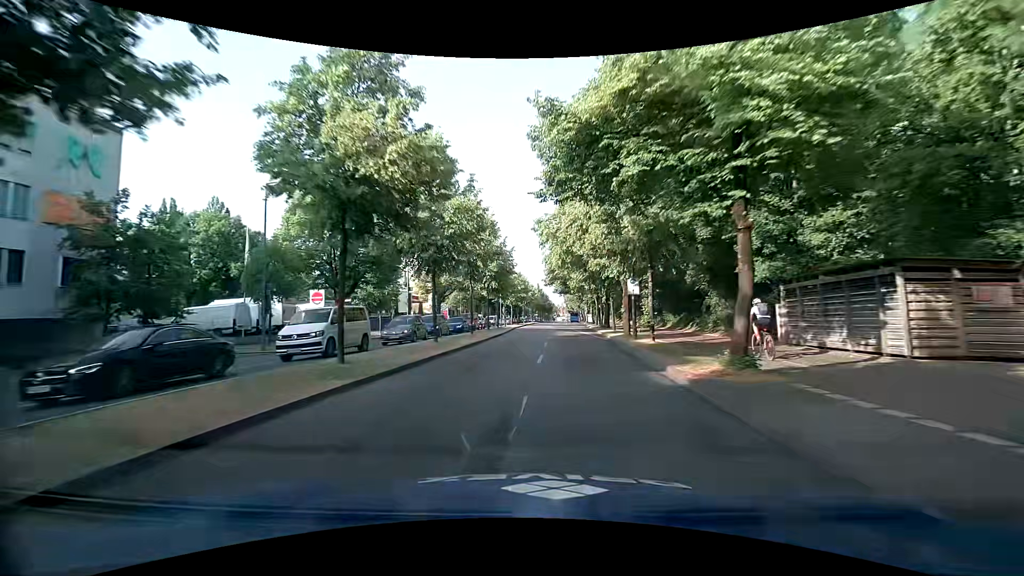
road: primary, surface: asphalt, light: Day
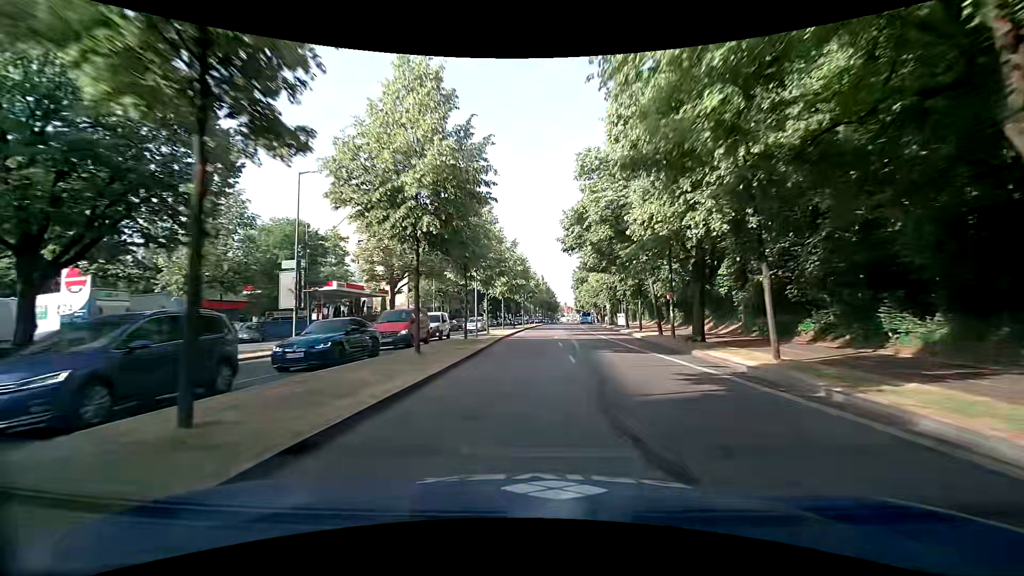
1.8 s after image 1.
(-0.1, +27.2) m; 0°
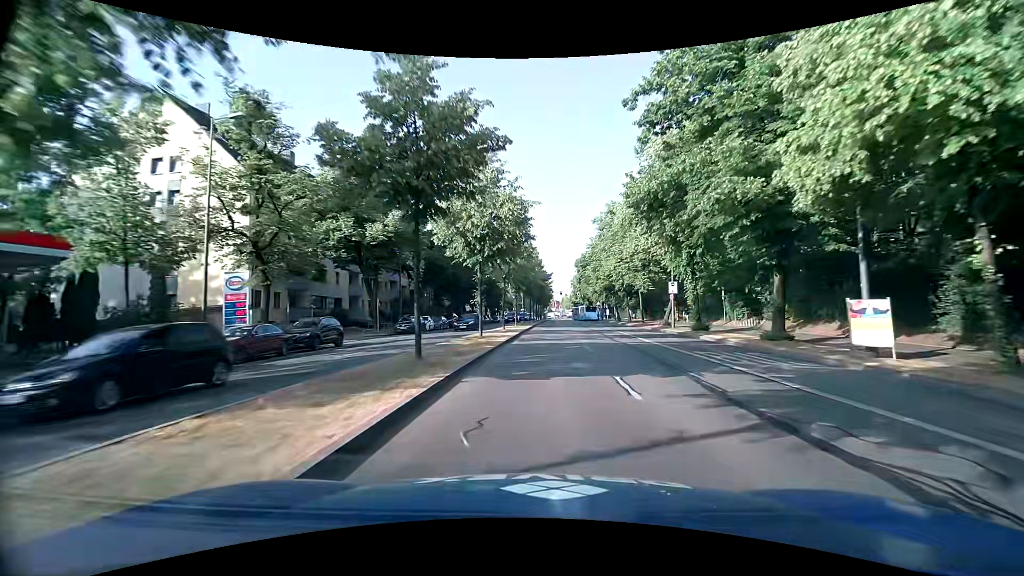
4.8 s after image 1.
(+0.5, +42.9) m; +2°
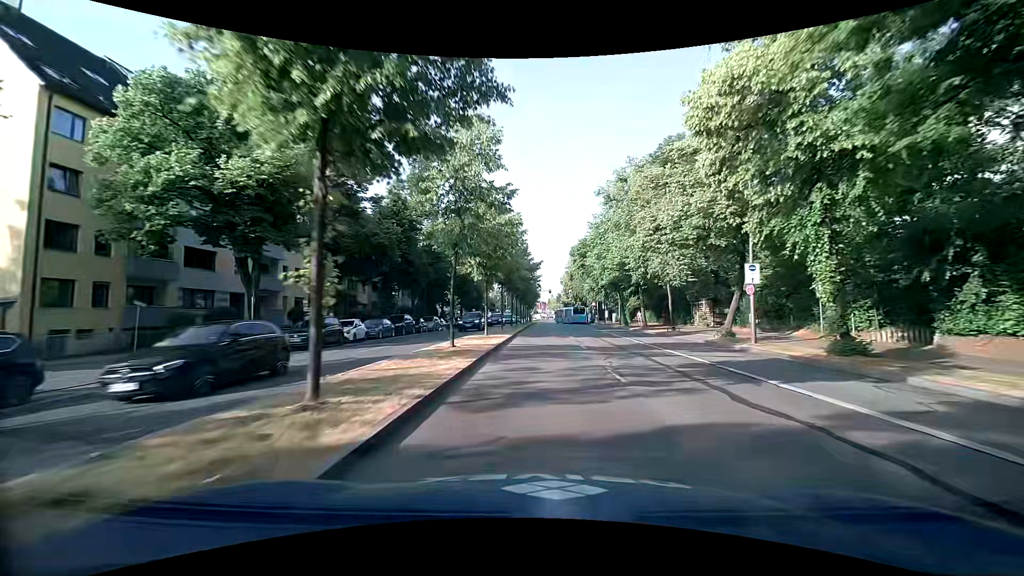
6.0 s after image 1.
(+0.3, +16.0) m; +1°
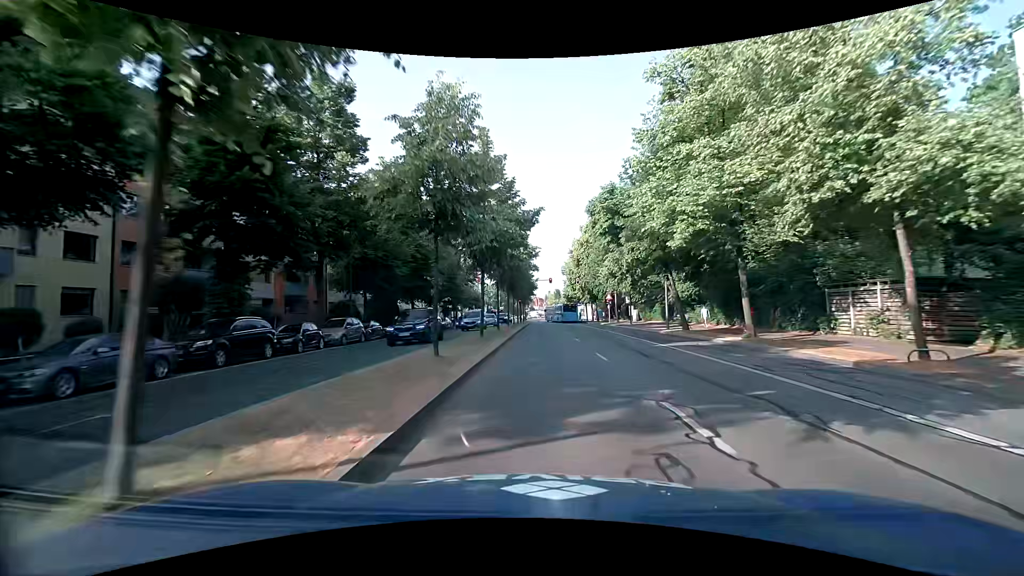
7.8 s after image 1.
(+0.5, +23.0) m; +2°
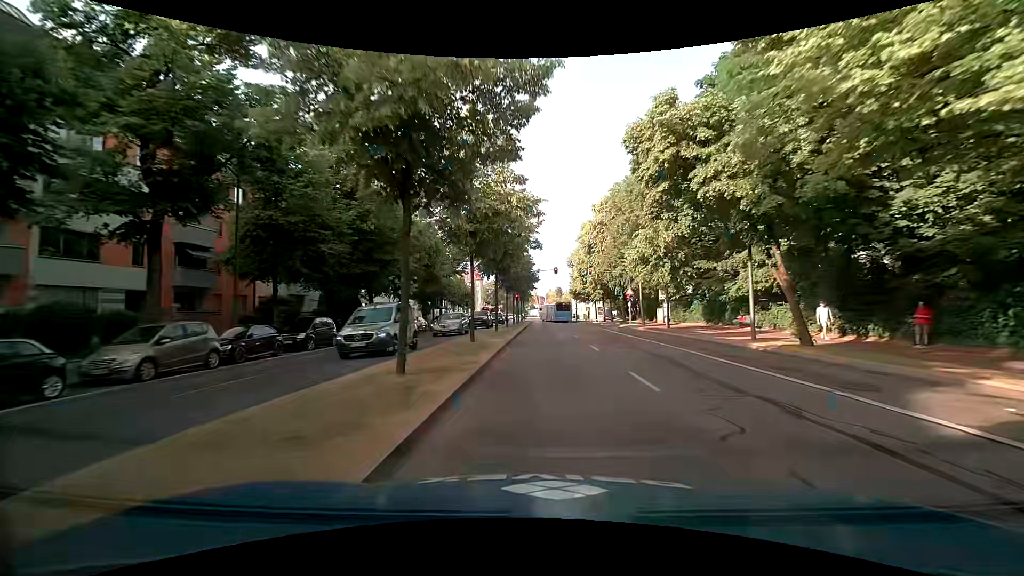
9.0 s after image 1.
(-0.1, +14.2) m; -1°
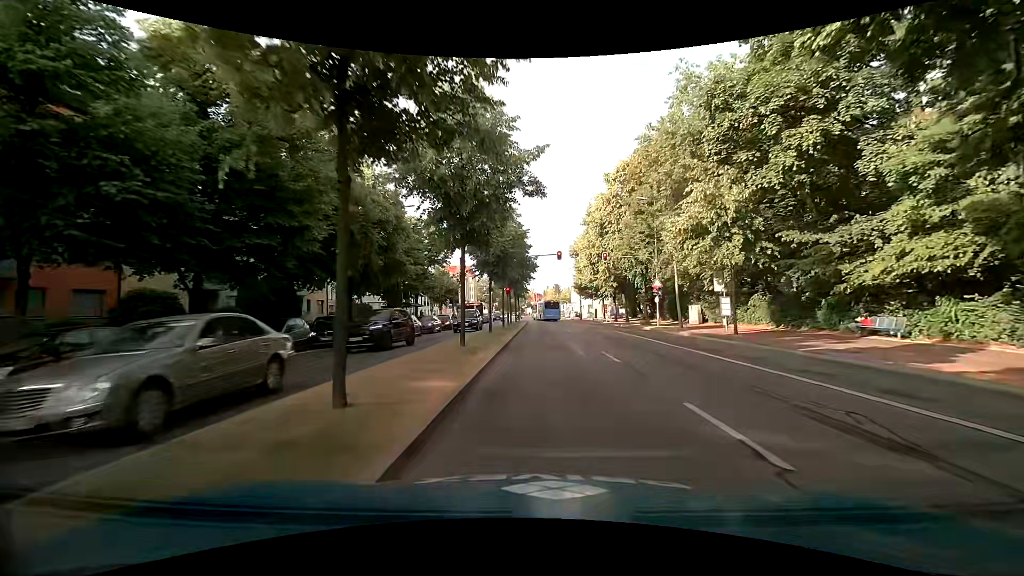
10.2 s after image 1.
(0.0, +12.8) m; +1°
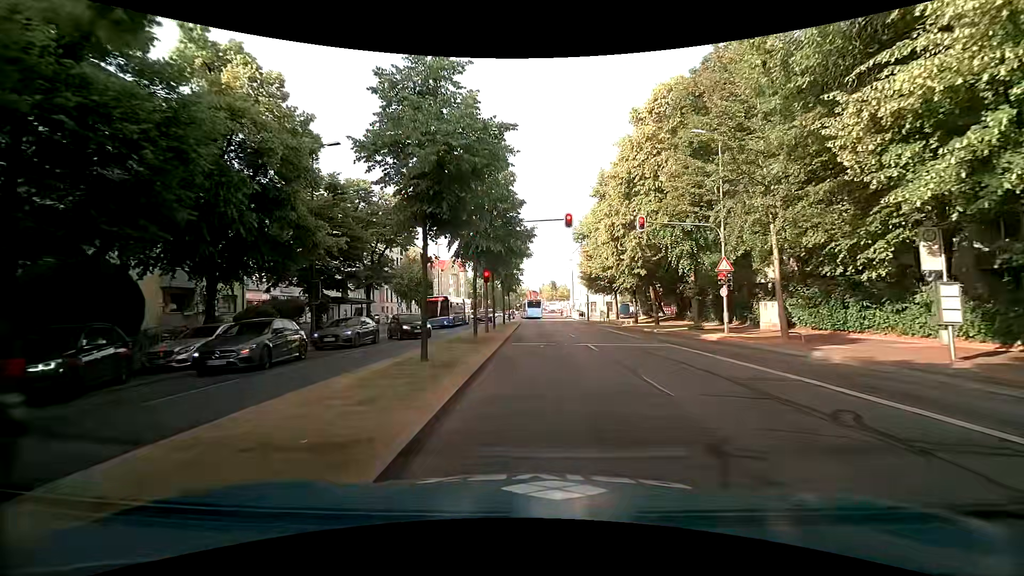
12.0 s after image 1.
(-0.1, +14.7) m; 0°
